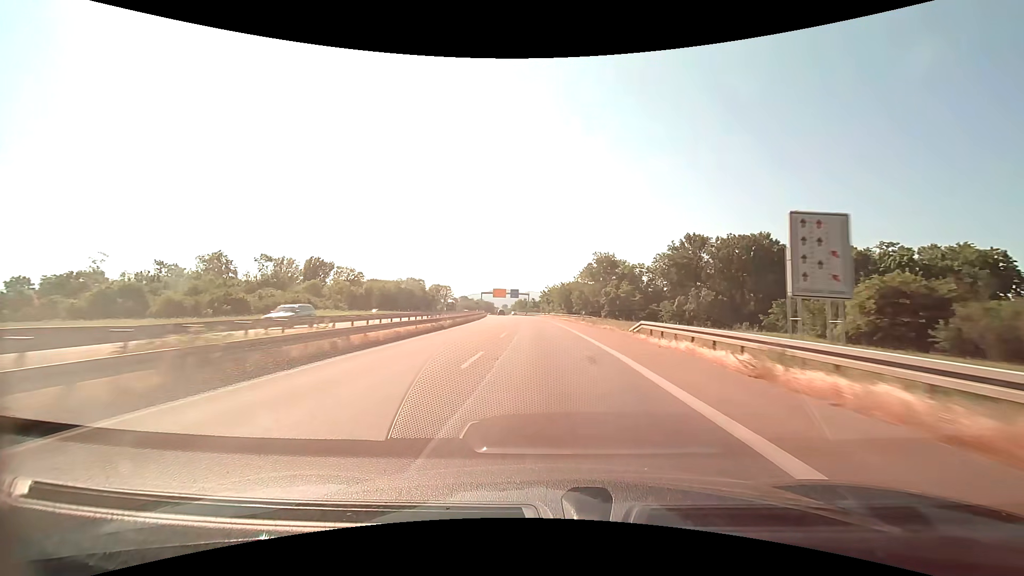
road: trunk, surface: asphalt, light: Day
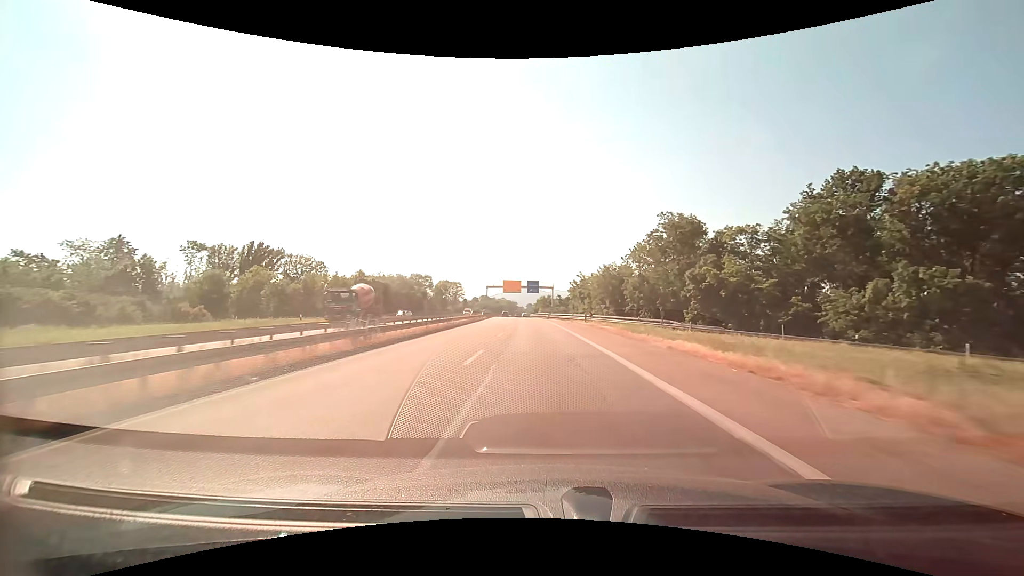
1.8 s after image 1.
(-1.2, +47.1) m; -3°
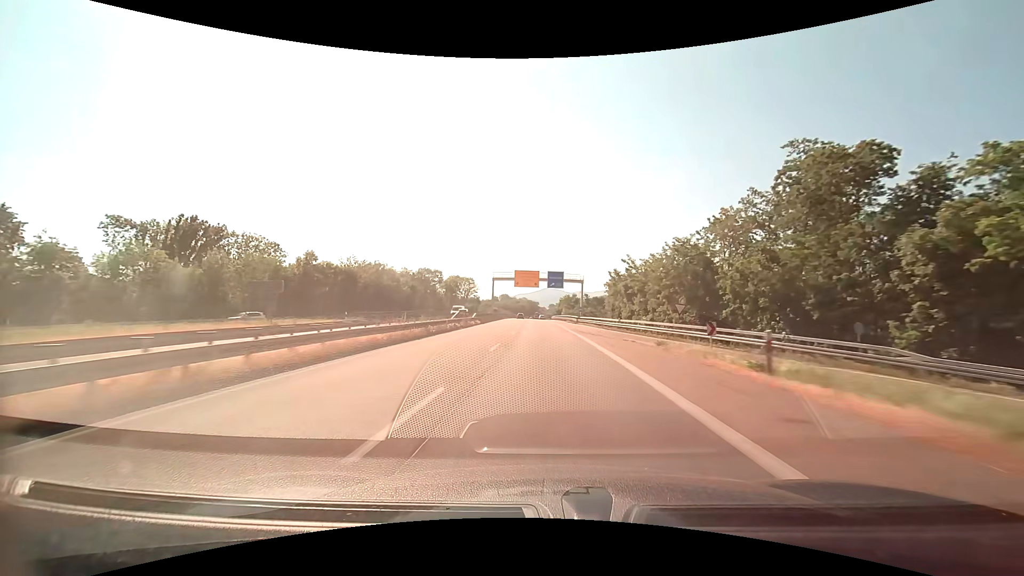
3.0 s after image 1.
(-0.7, +31.5) m; -3°
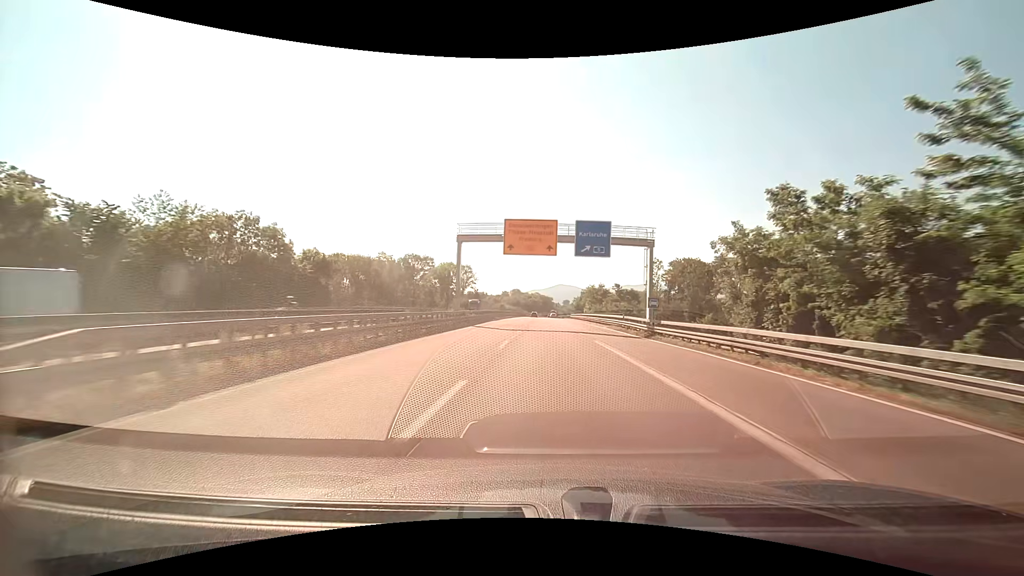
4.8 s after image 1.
(-0.9, +47.5) m; -2°
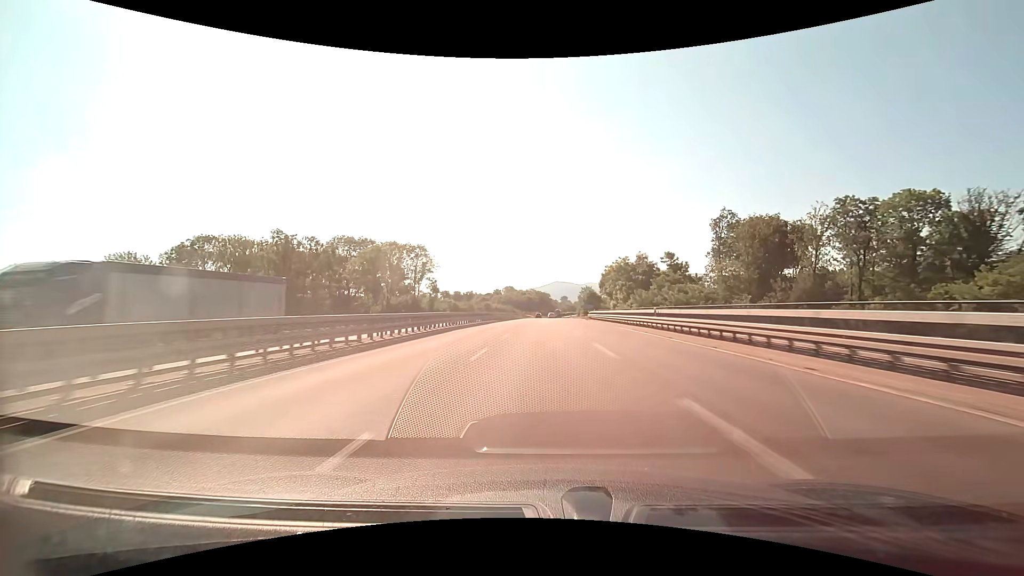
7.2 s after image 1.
(+0.2, +63.5) m; 0°
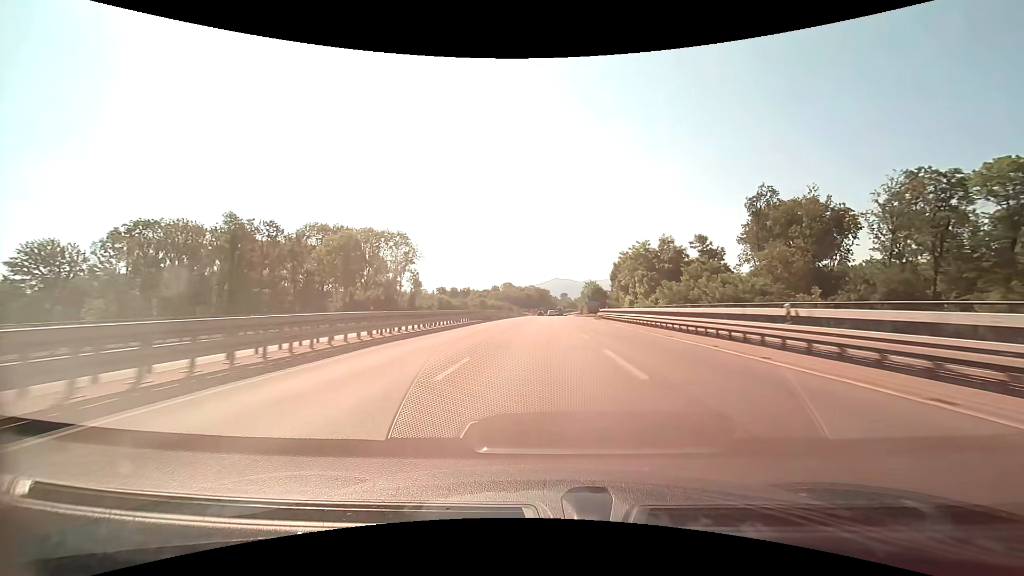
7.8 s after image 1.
(0.0, +15.9) m; 0°
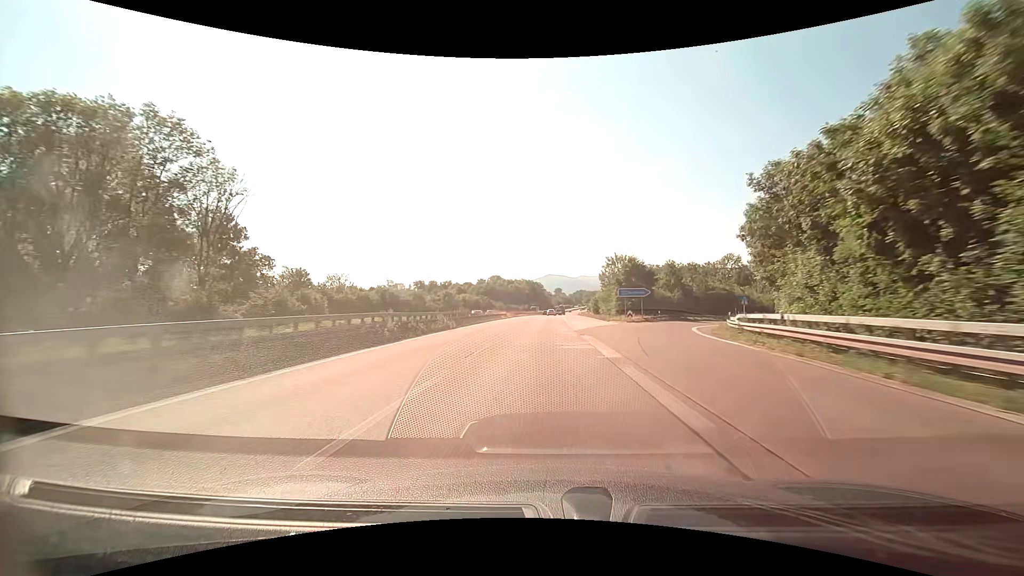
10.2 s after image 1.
(+0.5, +63.6) m; +1°
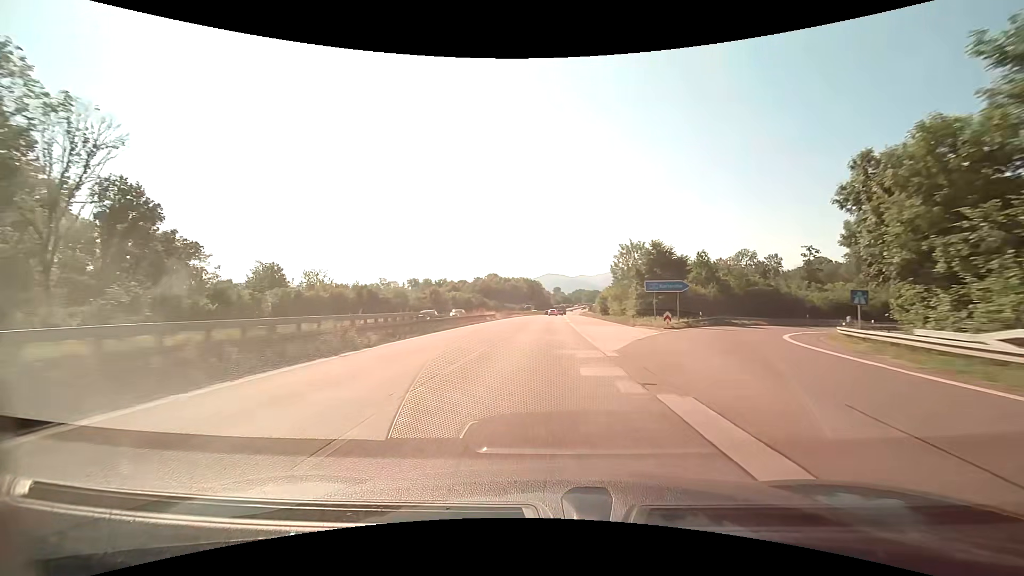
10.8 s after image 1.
(0.0, +15.9) m; 0°
(0, +10) (0, +20) (0, +30) (0, +40) (0, +50) (0, +60) (+1, +70) (+1, +80) (+1, +90) (+2, +100) m
